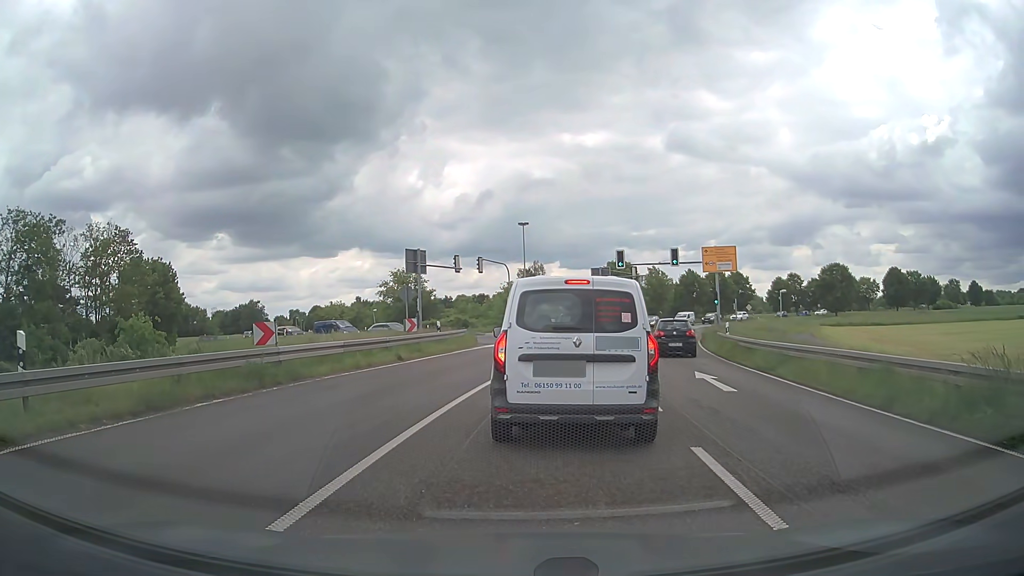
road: primary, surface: asphalt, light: Day
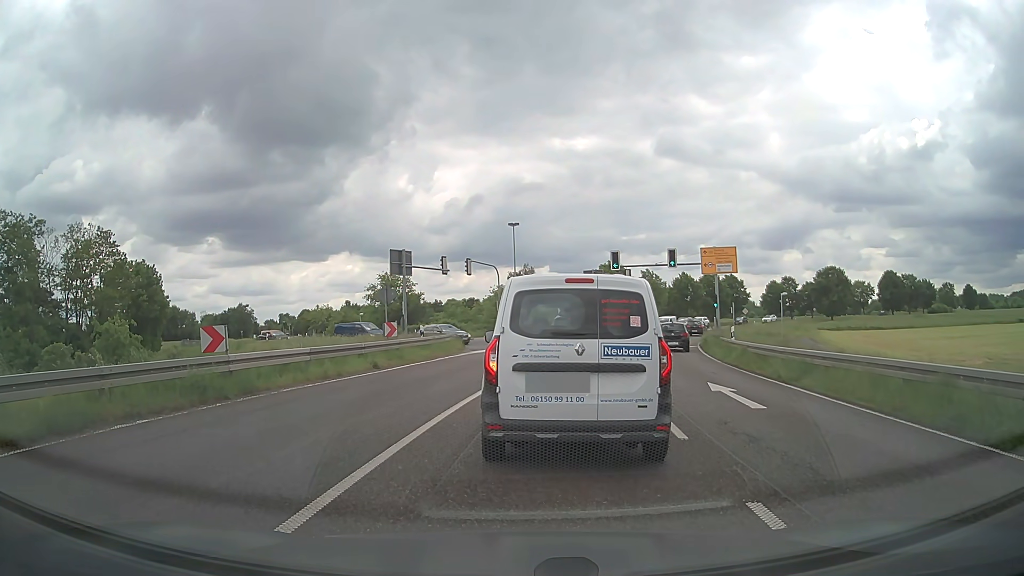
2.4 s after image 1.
(0.0, +2.1) m; +1°
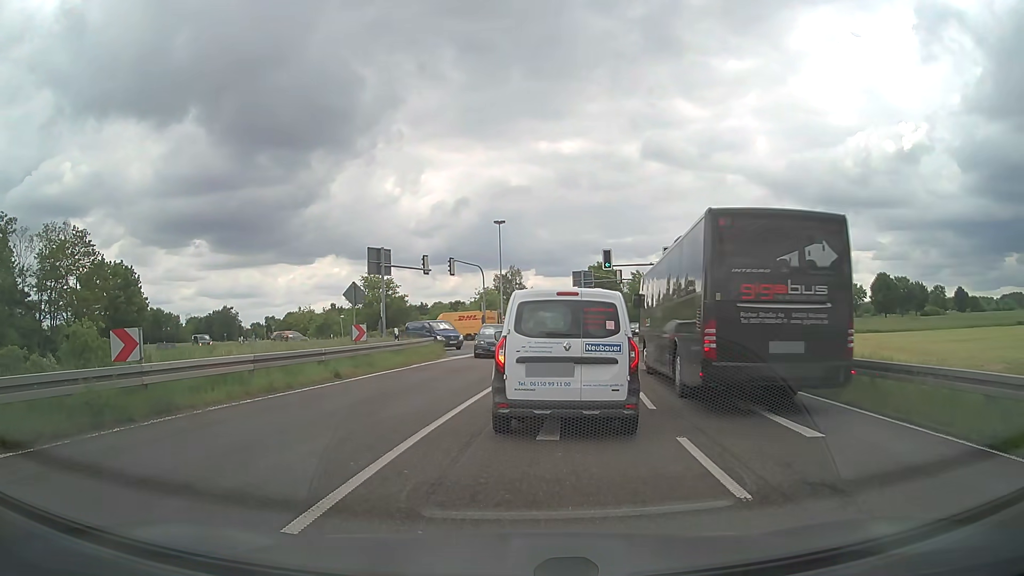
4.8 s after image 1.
(0.0, +3.0) m; +1°
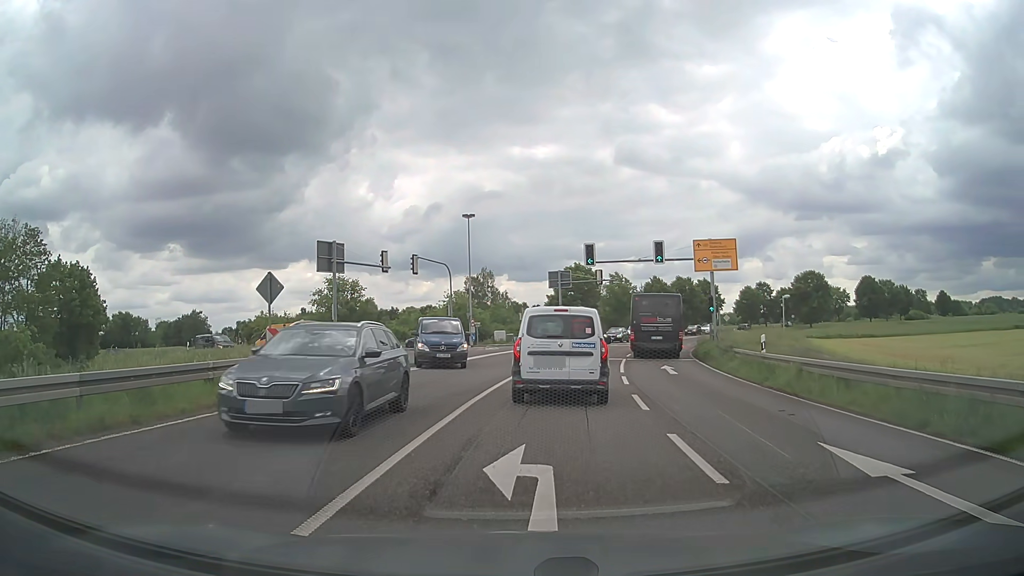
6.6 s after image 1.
(+0.1, +5.6) m; +1°
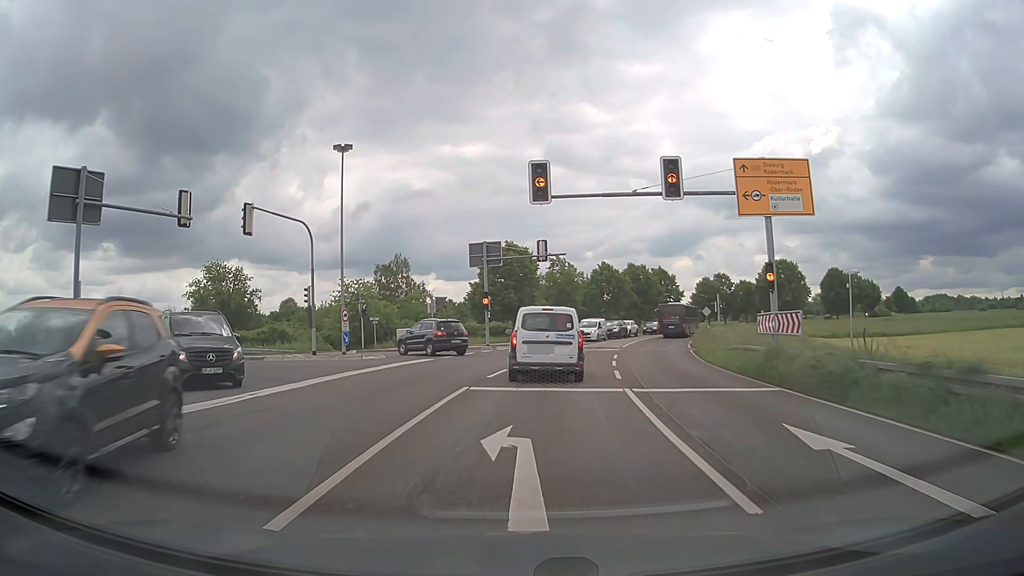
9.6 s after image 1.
(+1.3, +19.1) m; +6°
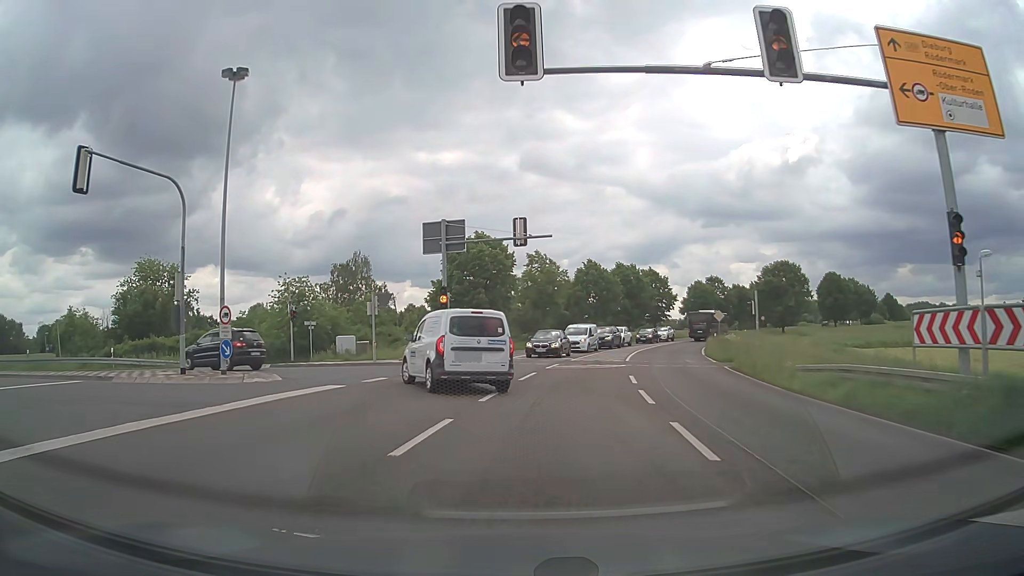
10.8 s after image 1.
(+0.3, +10.9) m; +2°
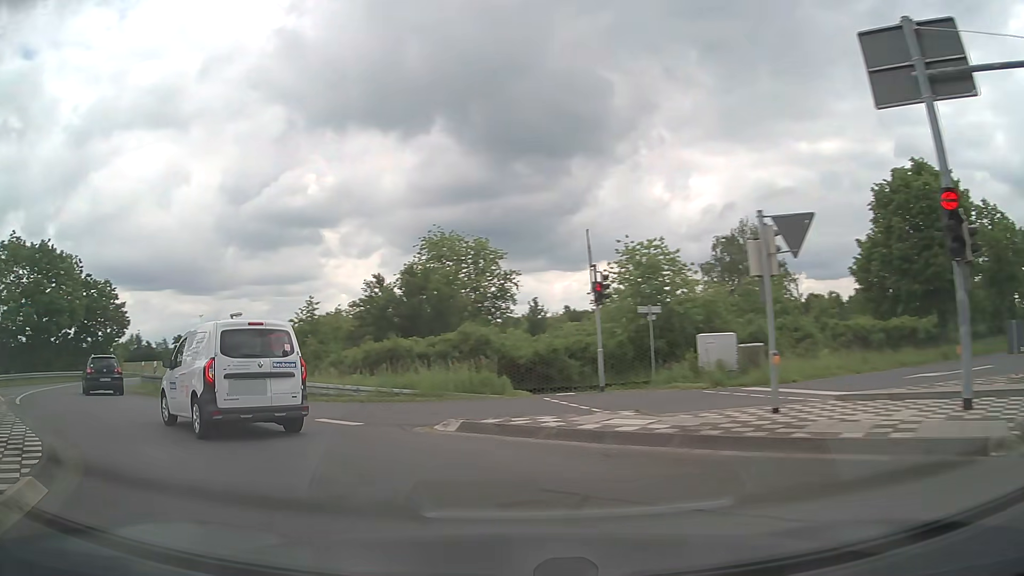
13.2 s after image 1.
(-3.1, +20.3) m; -33°
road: tertiary
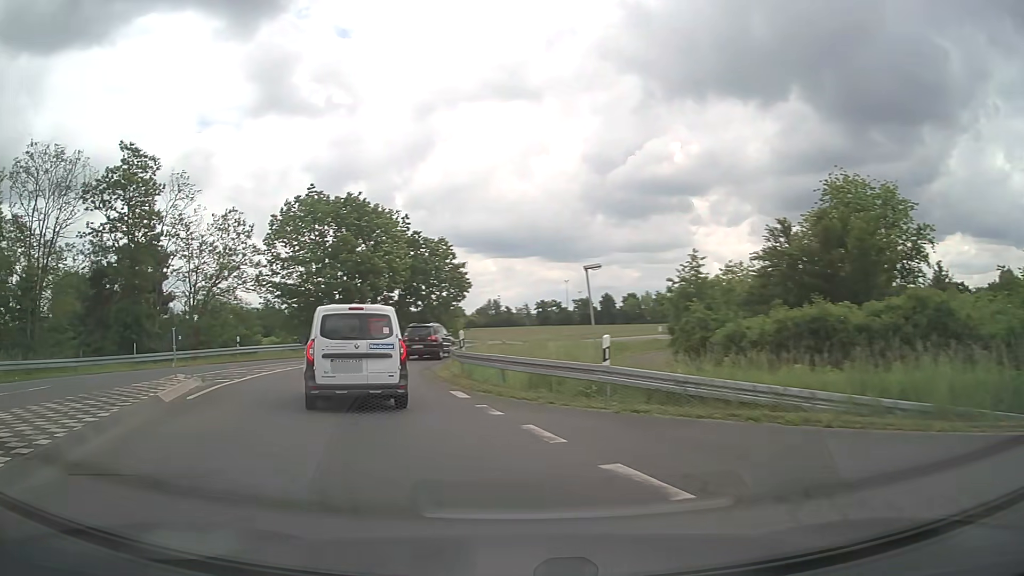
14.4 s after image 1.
(-2.6, +9.1) m; -32°
